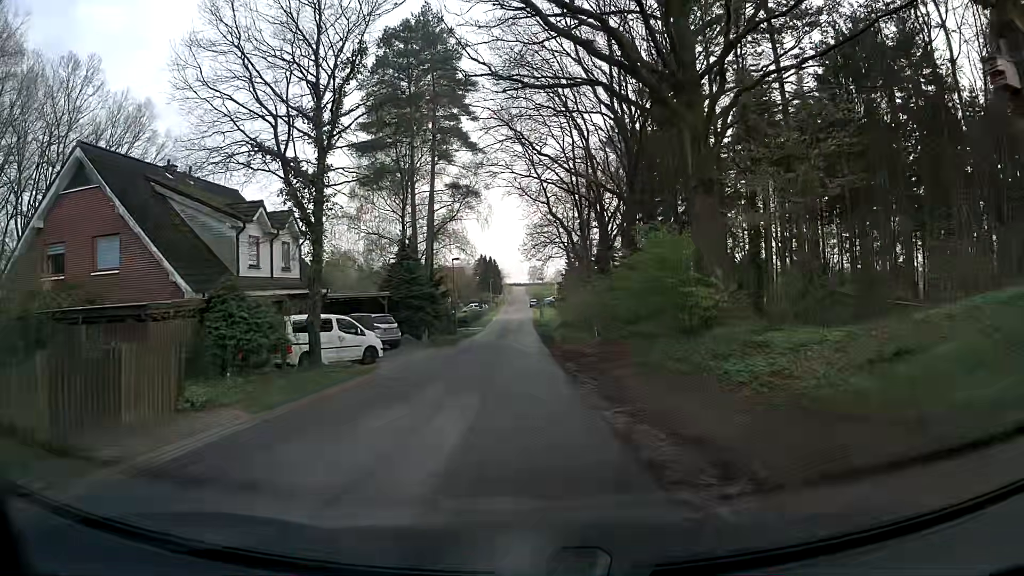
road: unclassified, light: Day
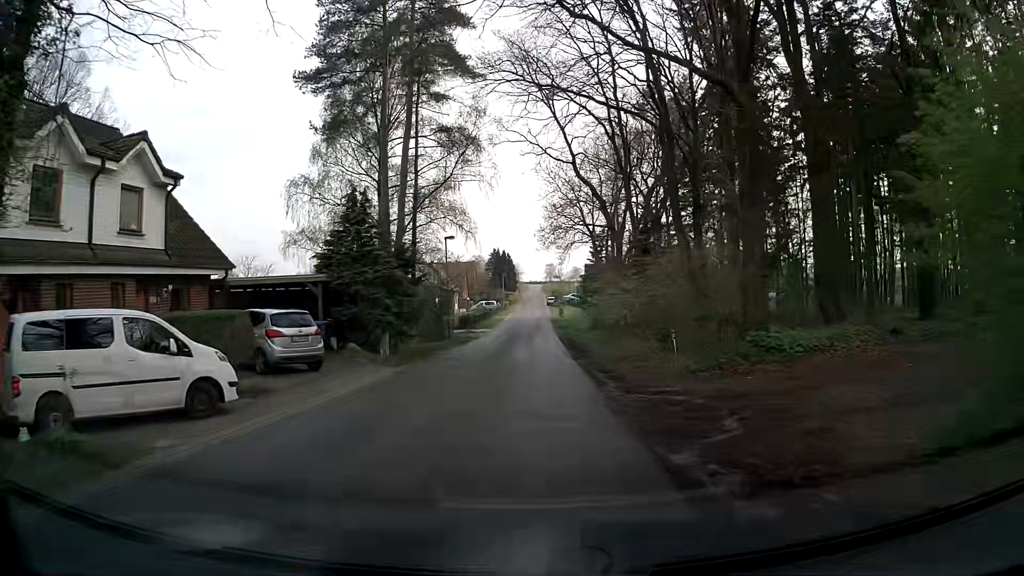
(-0.2, +13.7) m; -1°
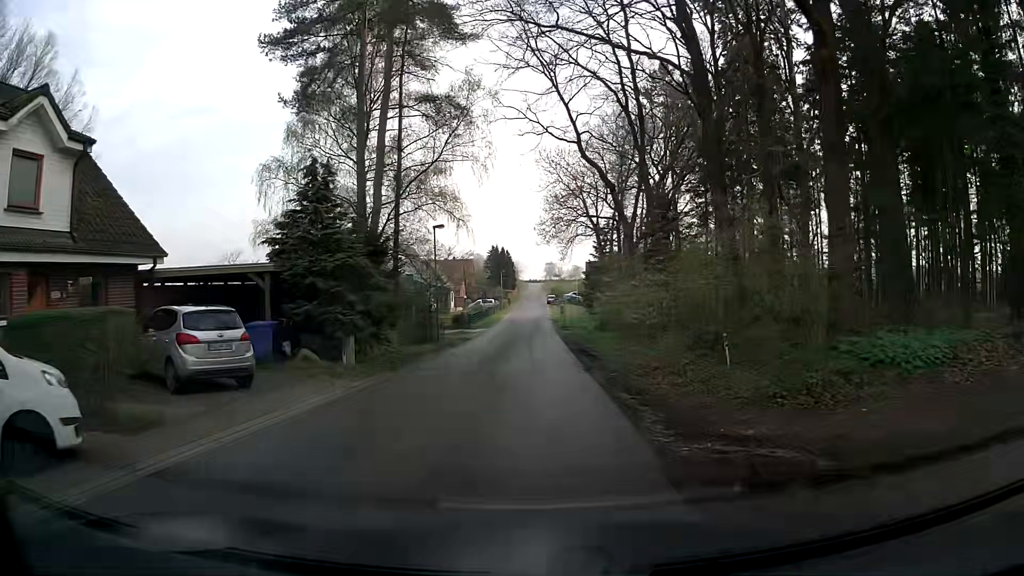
(0.0, +4.5) m; -1°
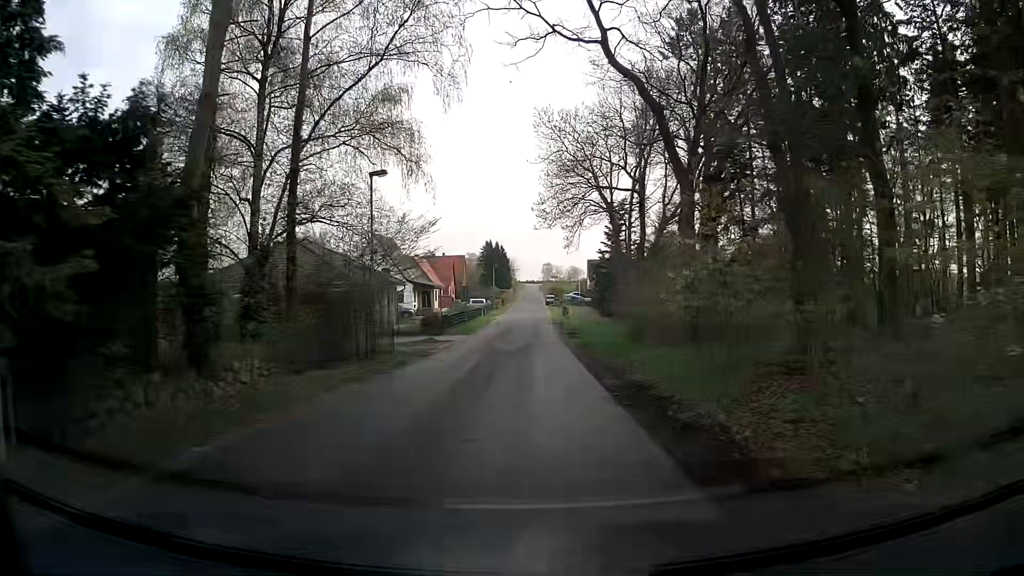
(+0.2, +13.6) m; +2°
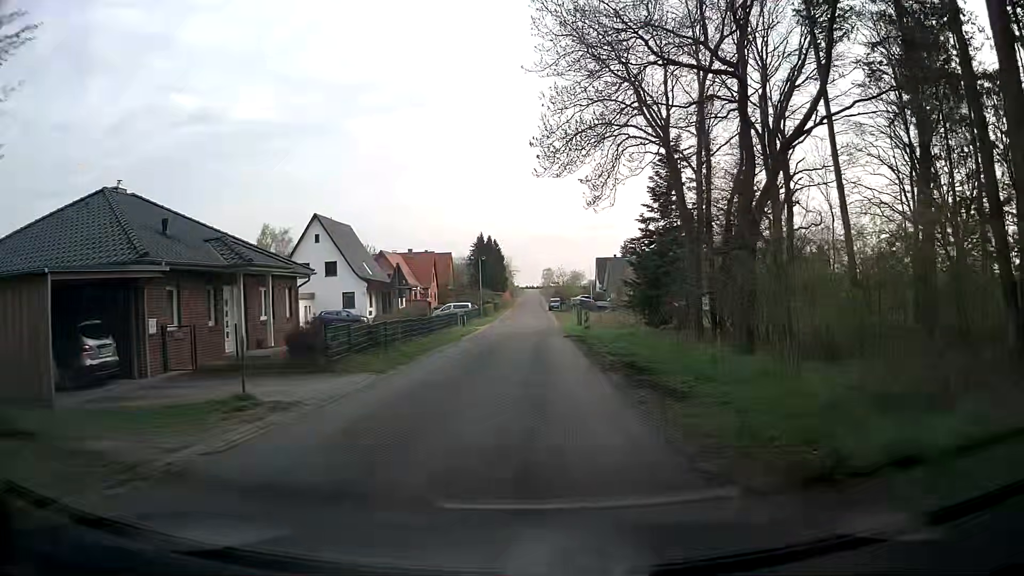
(-0.5, +22.3) m; -2°
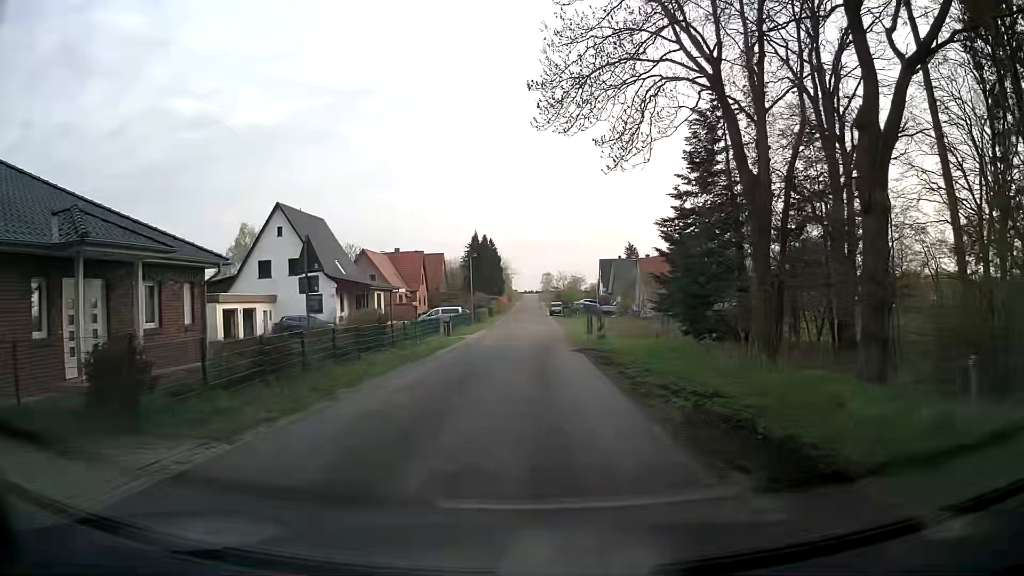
(+0.1, +8.9) m; 0°
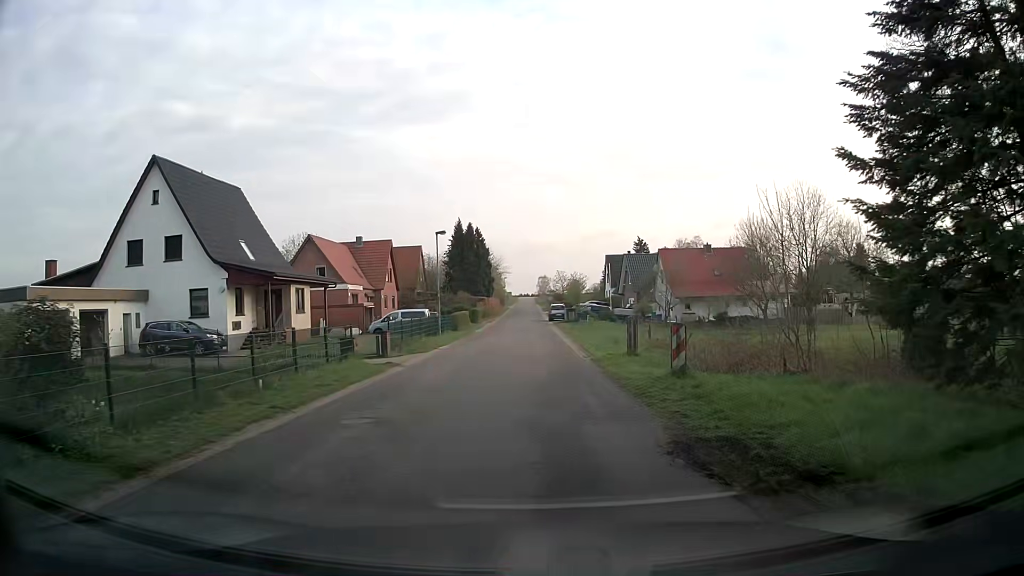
(+0.2, +17.7) m; 0°
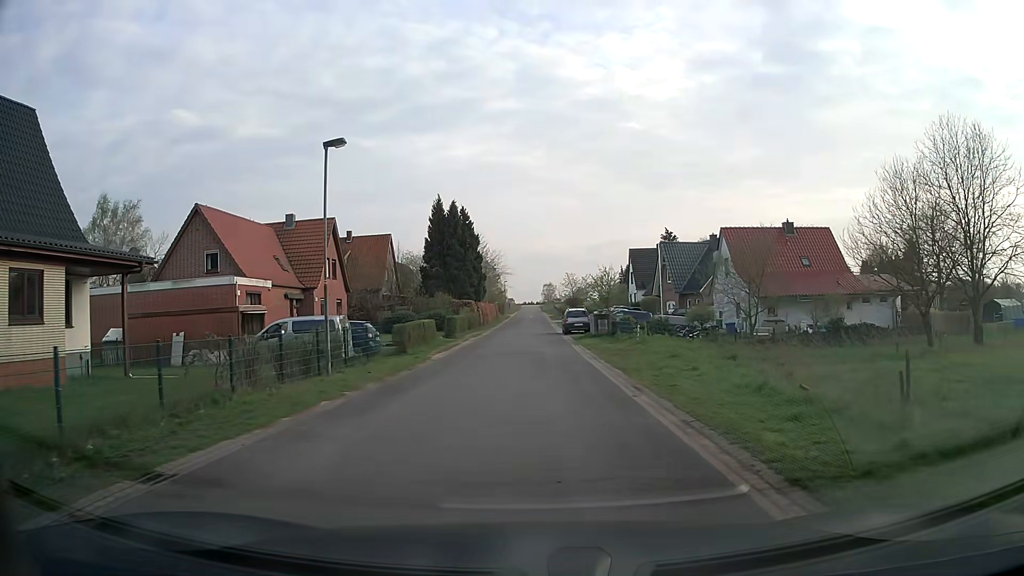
(+0.2, +22.1) m; 0°
(0, +10) (0, +20) (0, +30) (0, +40) (0, +50) (0, +60) (+1, +70) (+1, +80) (+1, +90) (+1, +100) m
